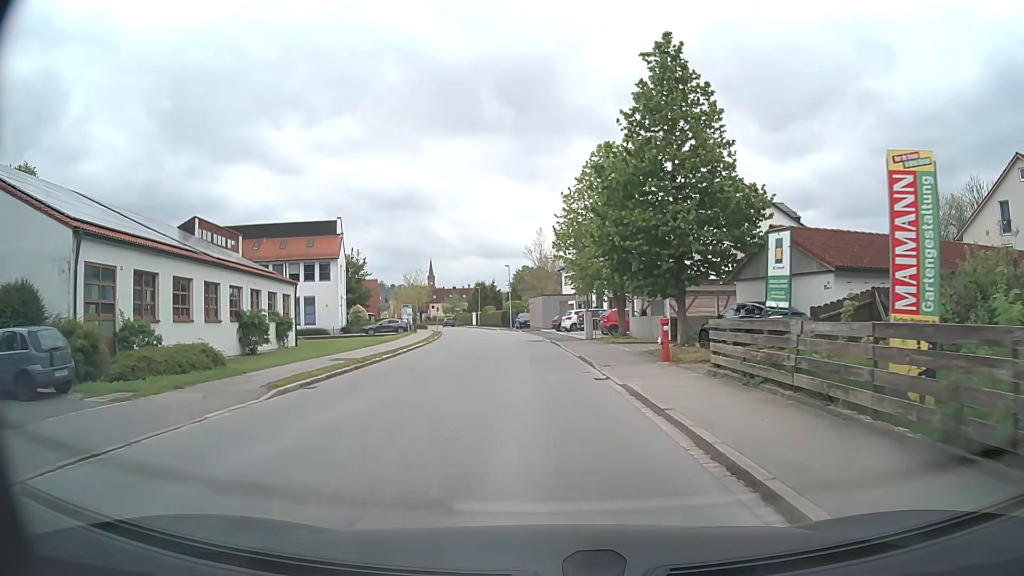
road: residential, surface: asphalt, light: Day
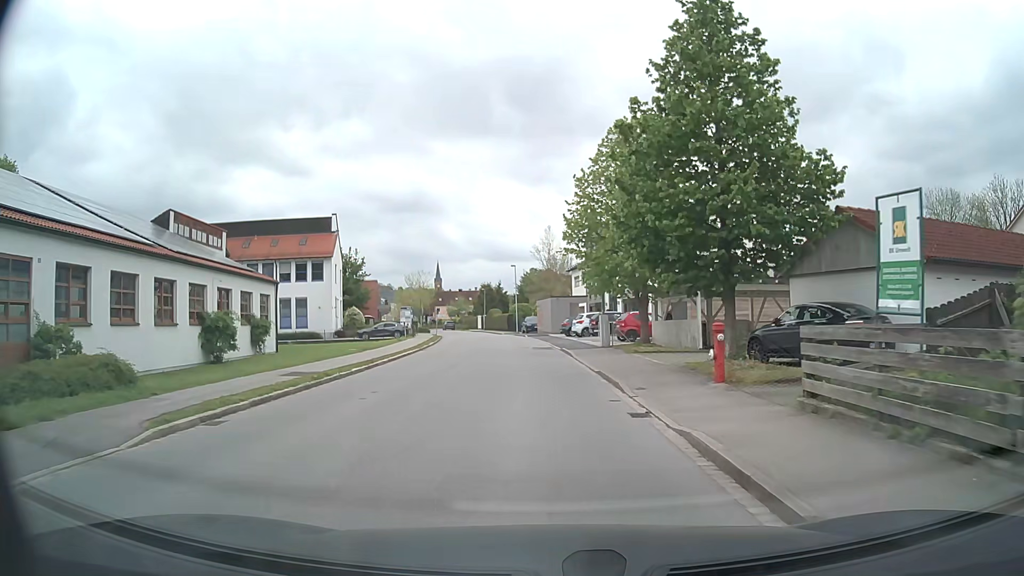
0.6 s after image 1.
(0.0, +4.8) m; -1°
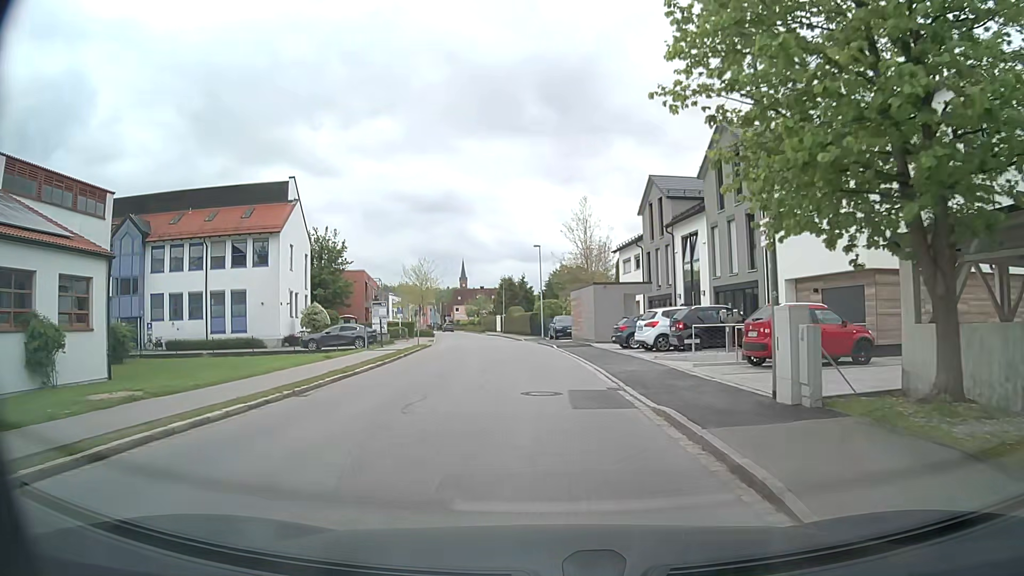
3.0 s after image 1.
(-0.5, +20.1) m; -2°
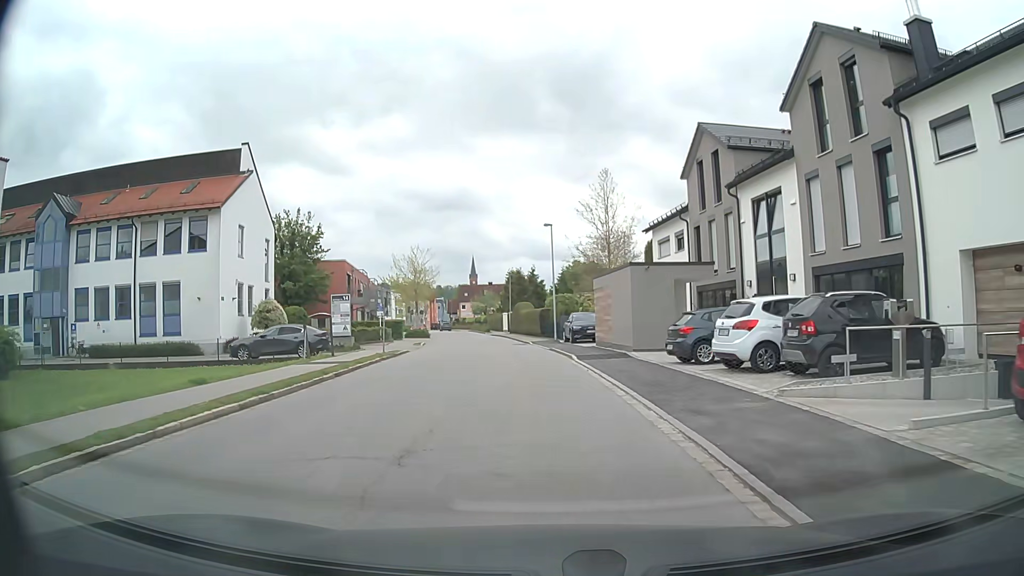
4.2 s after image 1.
(-0.2, +10.8) m; -2°
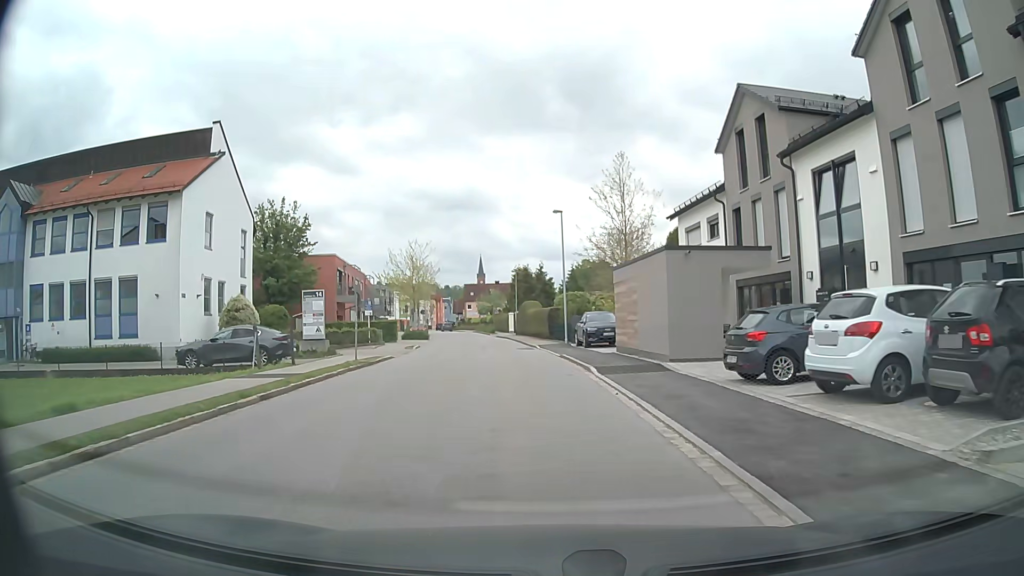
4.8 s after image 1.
(-0.1, +5.3) m; -1°
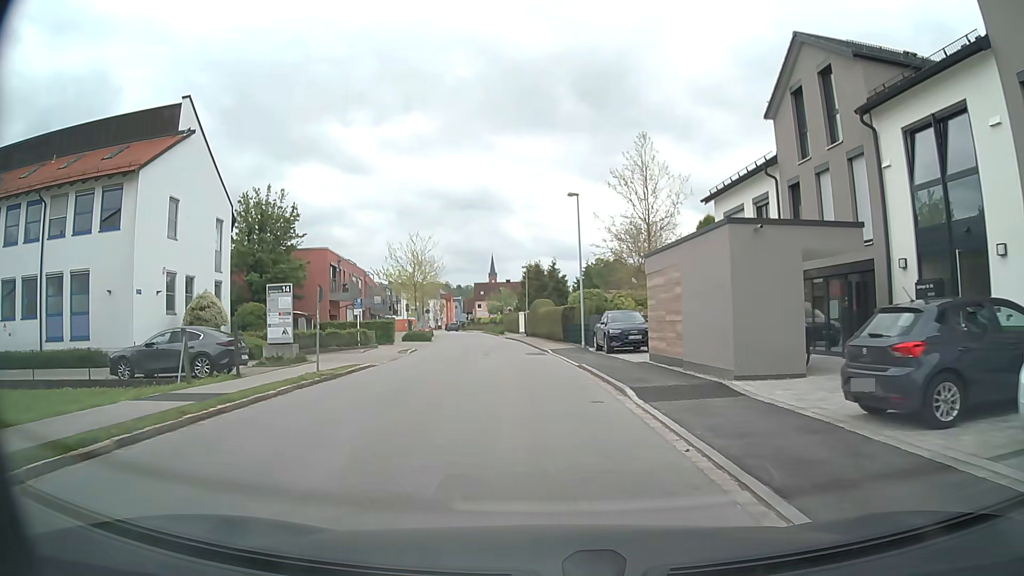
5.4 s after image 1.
(-0.1, +5.0) m; -2°
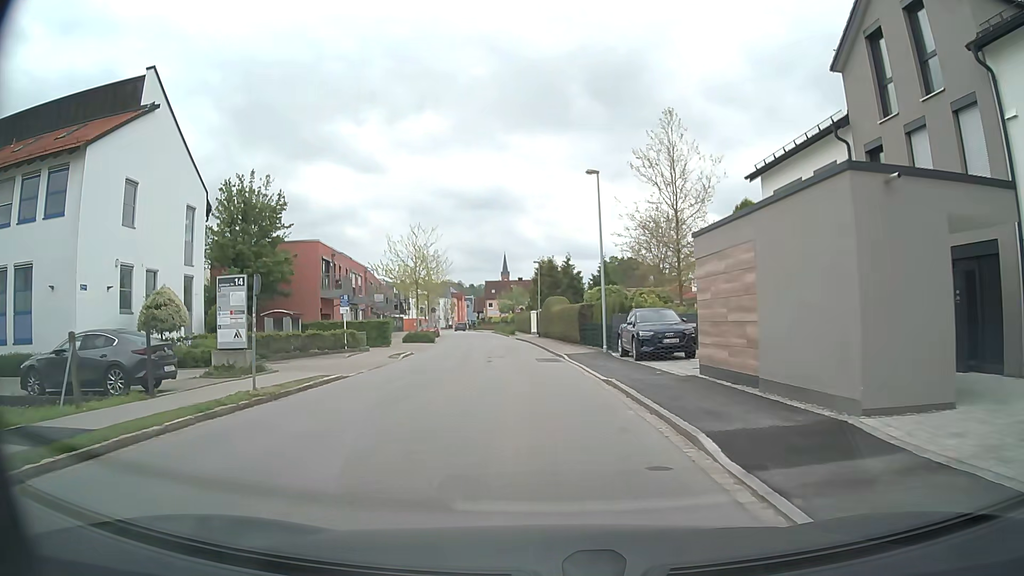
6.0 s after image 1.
(0.0, +4.8) m; -1°
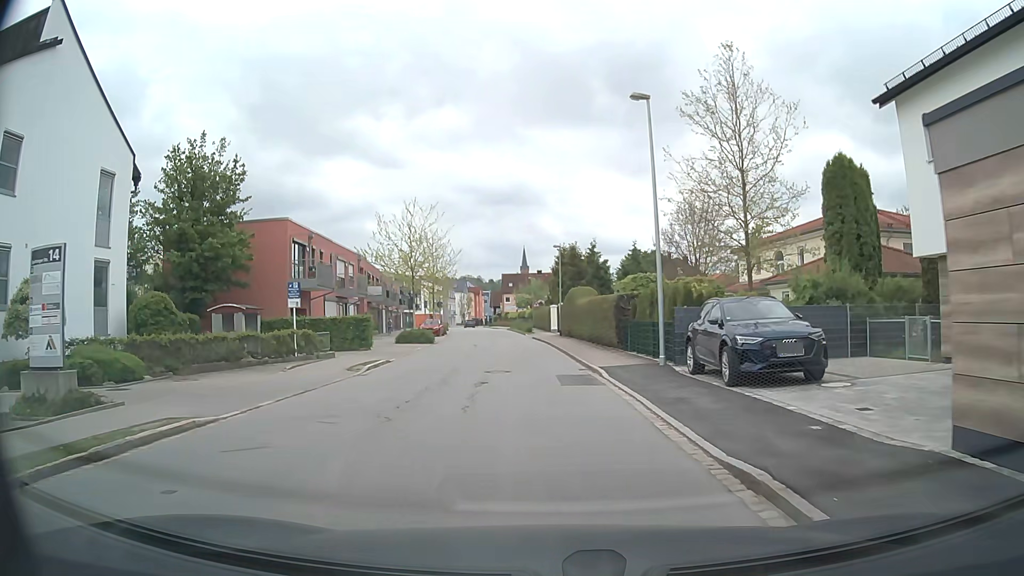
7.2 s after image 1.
(-0.1, +9.0) m; -1°
(0, +10) (-1, +20) (-1, +30) (-2, +40) (-3, +50) (-4, +60) (-6, +70) (-7, +80) (-8, +90) (-10, +99) m
